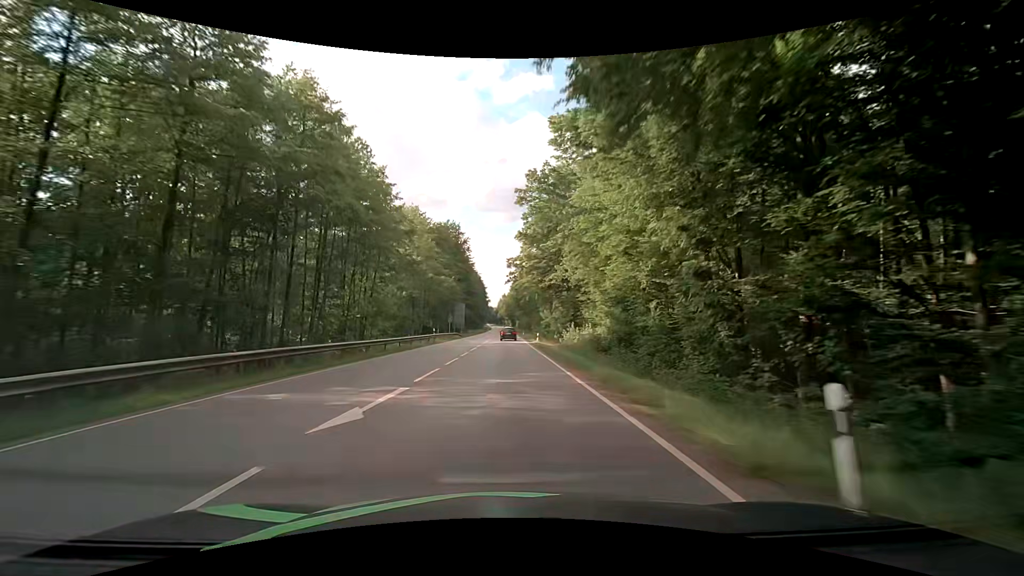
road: secondary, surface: asphalt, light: Day
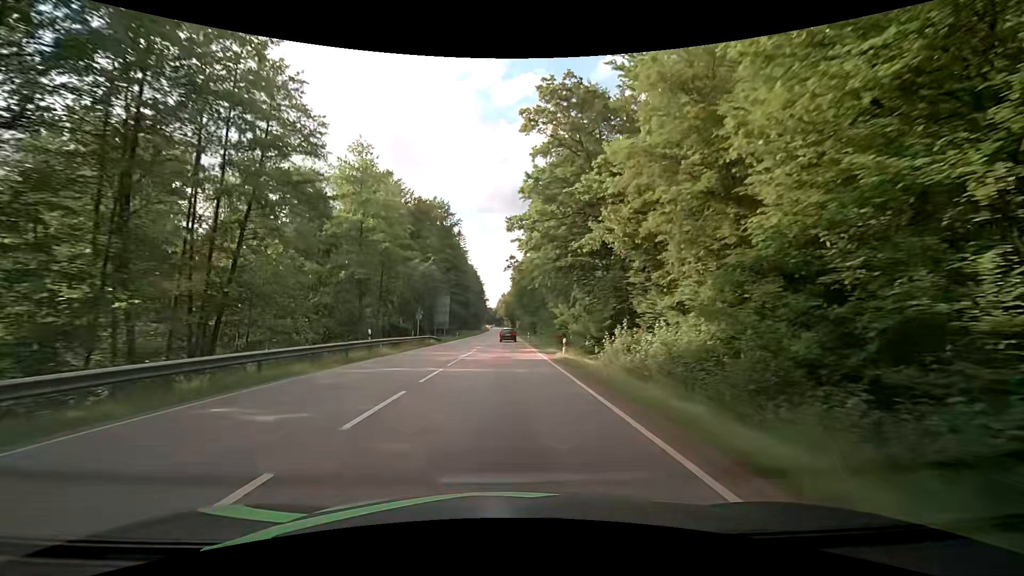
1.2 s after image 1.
(0.0, +24.0) m; 0°
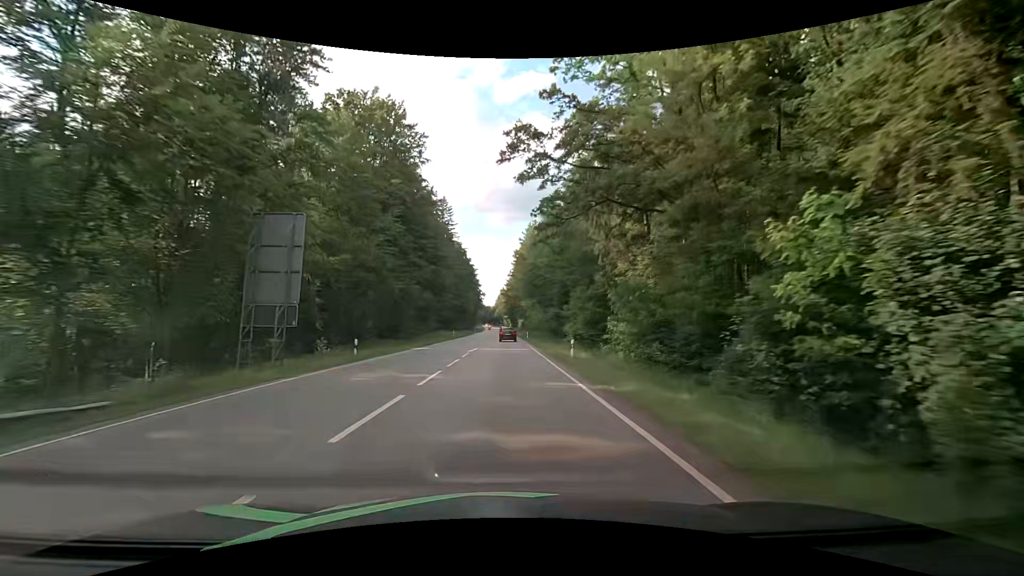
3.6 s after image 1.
(-0.1, +48.8) m; -1°
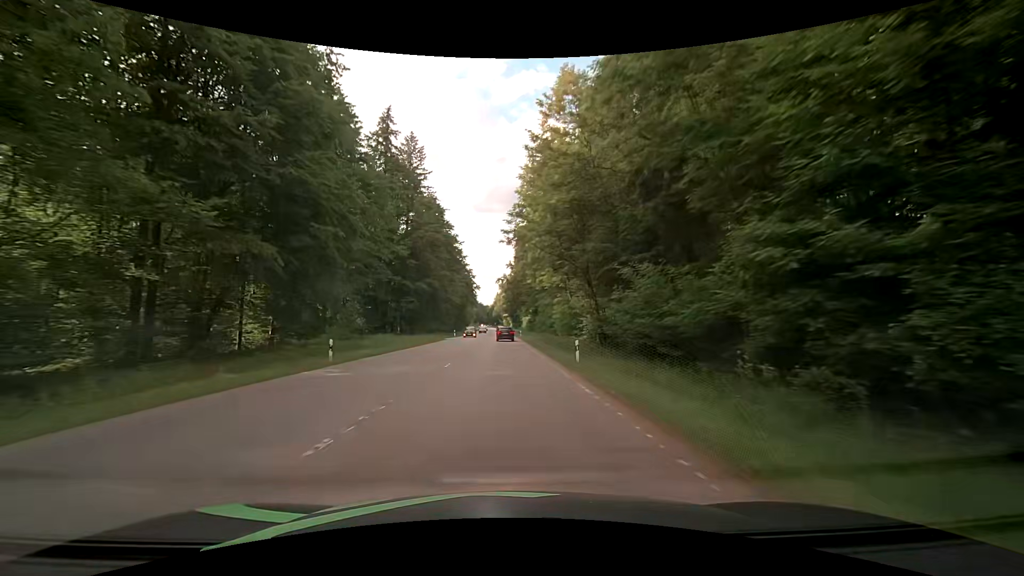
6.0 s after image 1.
(+0.5, +49.4) m; +1°
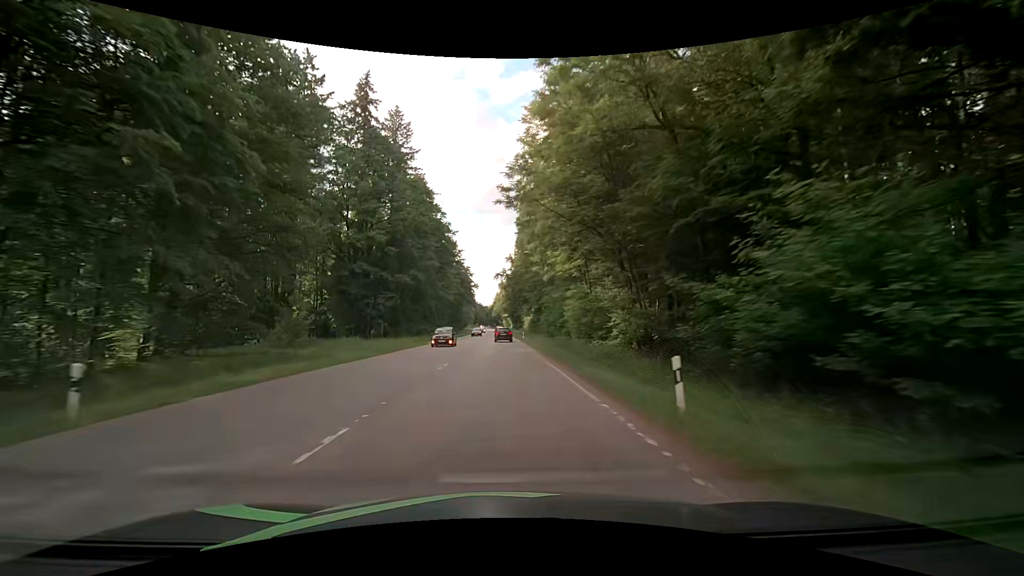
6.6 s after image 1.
(0.0, +12.4) m; 0°
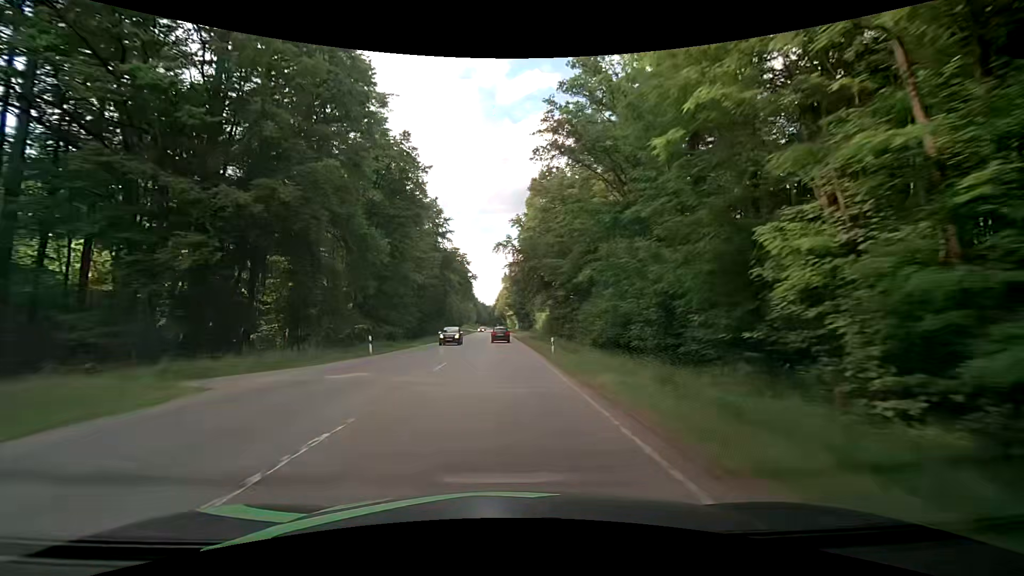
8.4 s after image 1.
(-0.5, +37.3) m; 0°
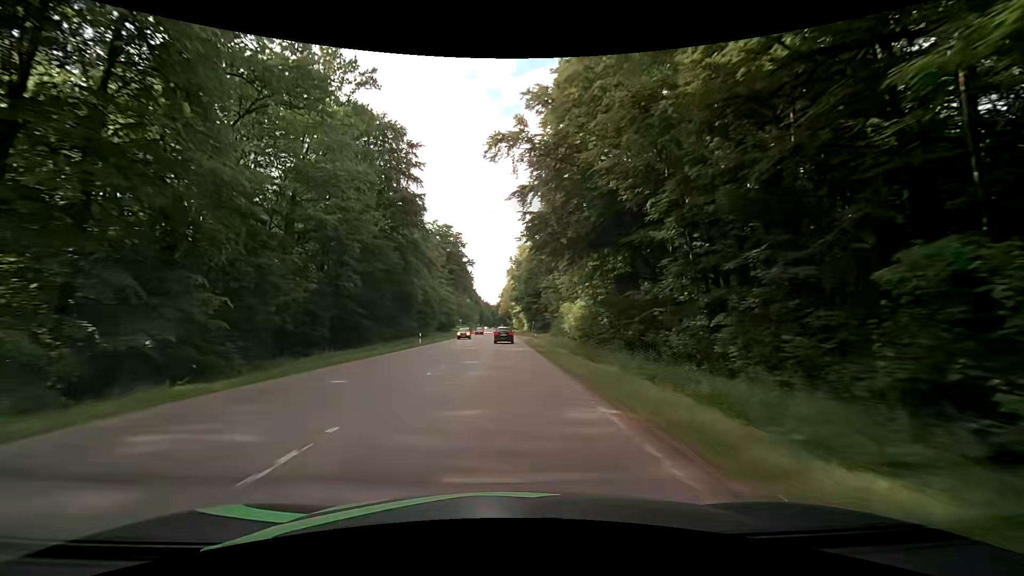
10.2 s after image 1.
(-0.4, +37.3) m; -1°
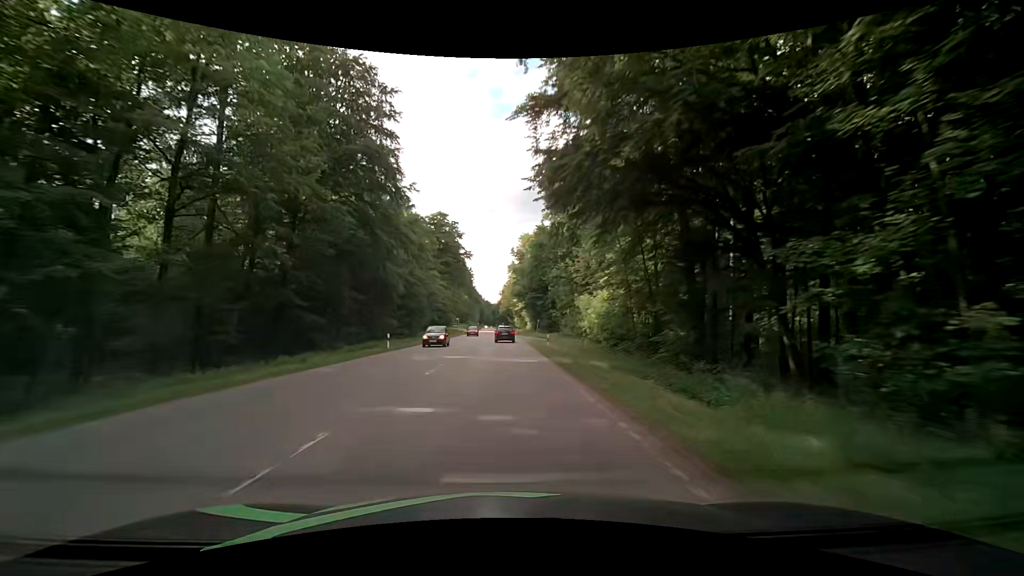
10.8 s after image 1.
(+0.1, +12.3) m; 0°
(0, +10) (0, +20) (0, +30) (0, +40) (-1, +50) (-1, +60) (-1, +70) (-1, +80) (-1, +90) (-2, +100) m
